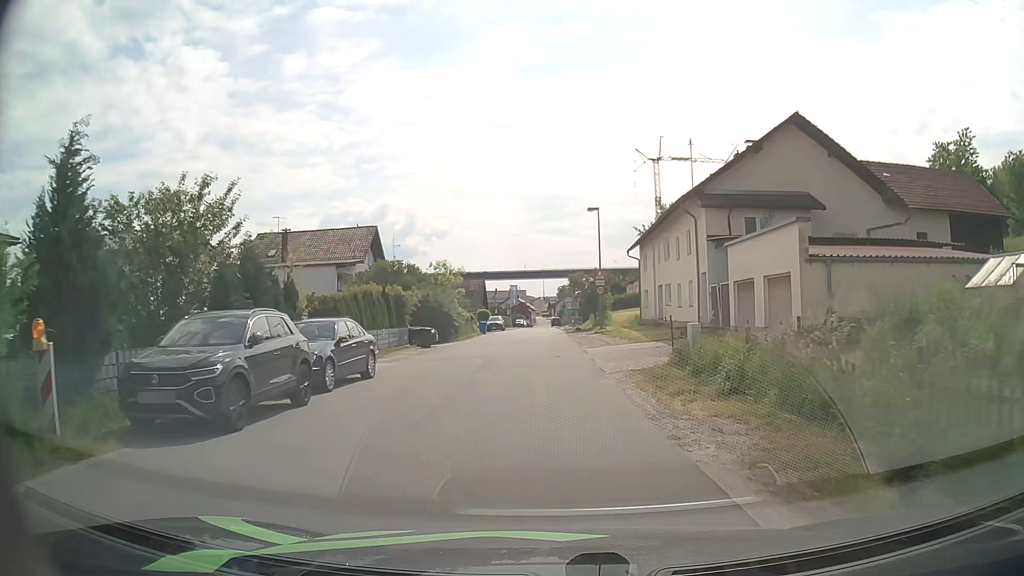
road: unclassified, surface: asphalt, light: Day
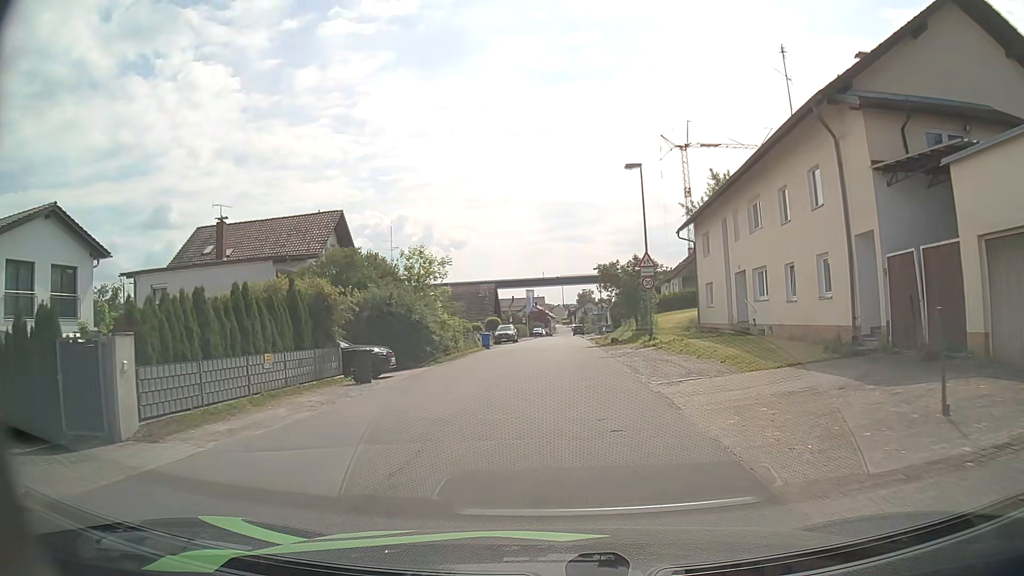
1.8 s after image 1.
(-0.2, +13.9) m; -2°
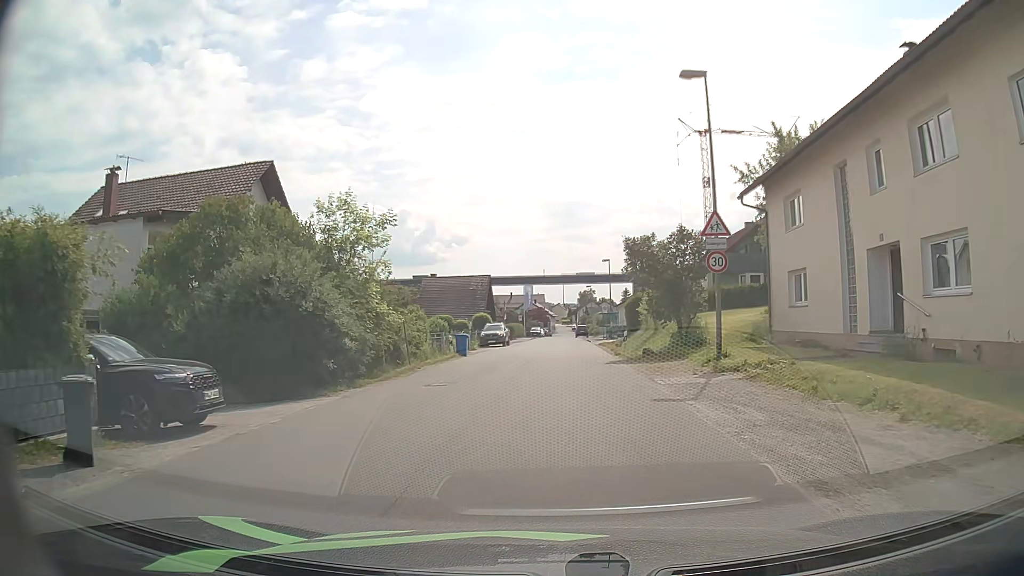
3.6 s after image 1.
(-0.1, +12.0) m; -1°
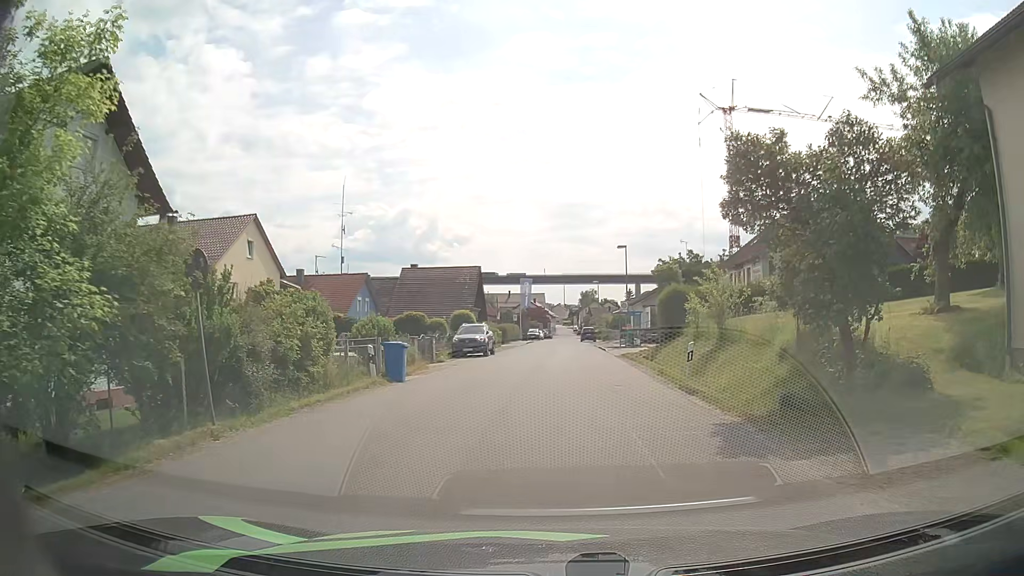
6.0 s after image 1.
(+0.1, +14.2) m; +1°
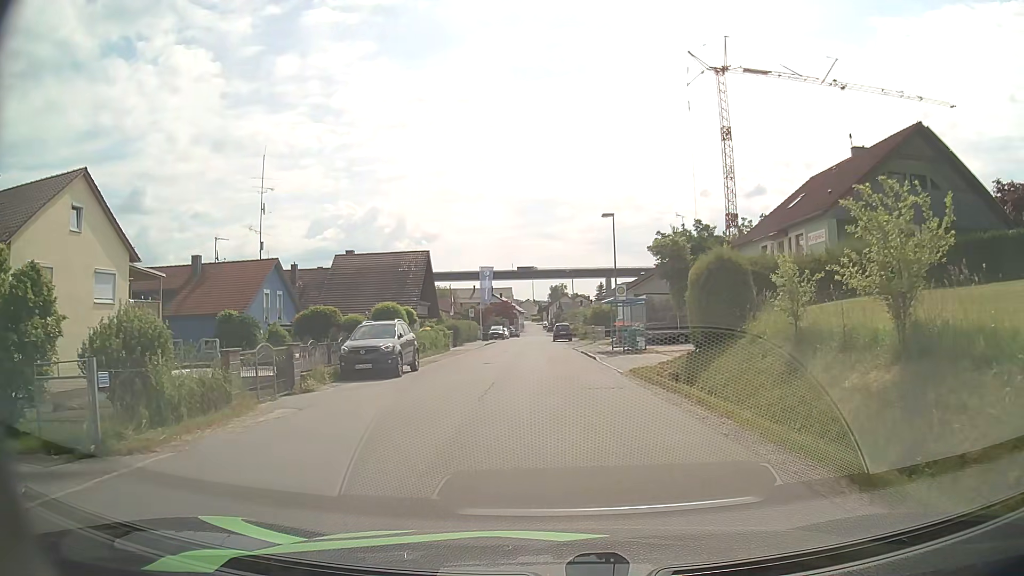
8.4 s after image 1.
(+0.3, +14.4) m; +2°
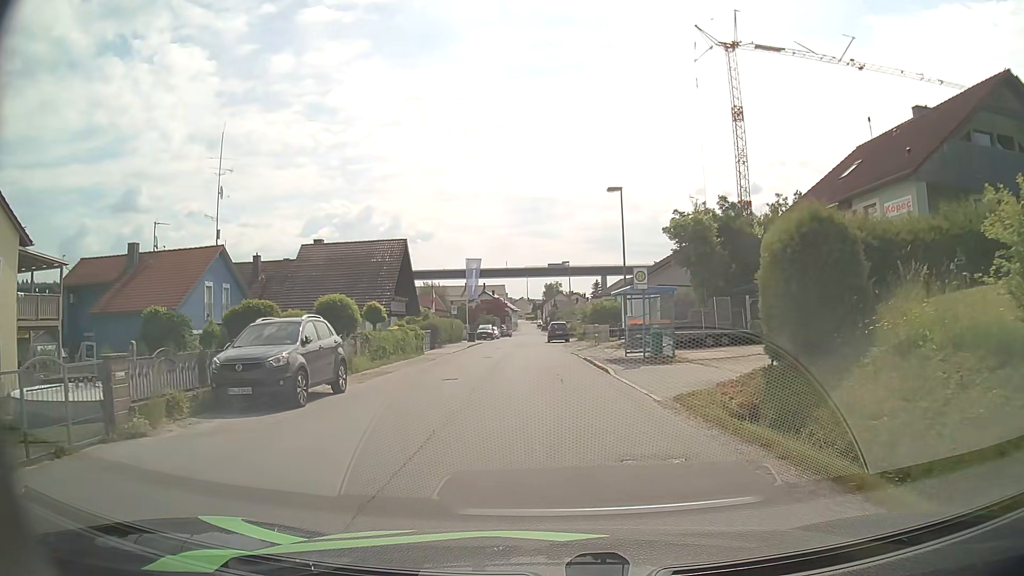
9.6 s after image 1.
(+0.1, +7.8) m; +1°
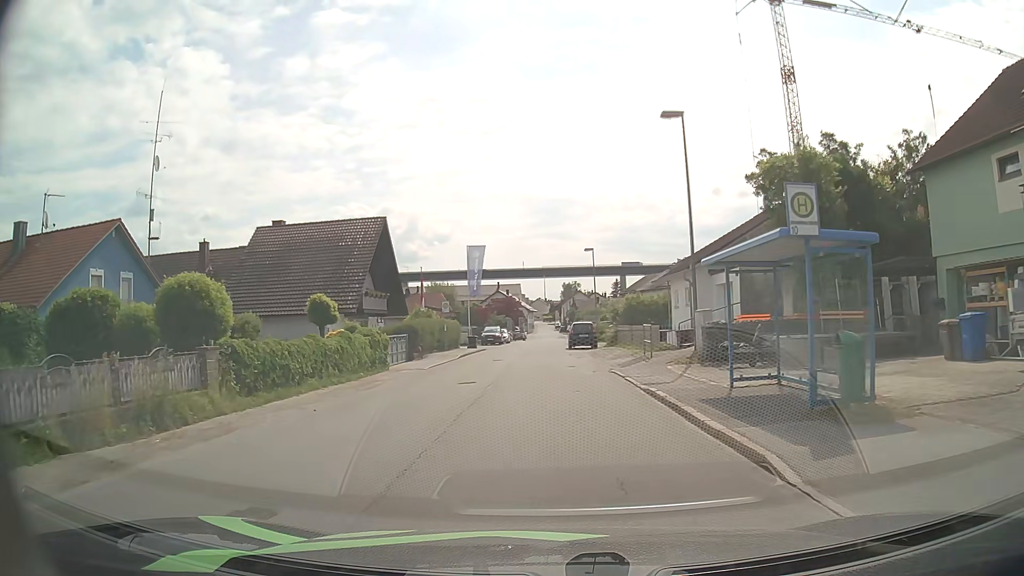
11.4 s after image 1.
(-0.1, +12.7) m; -2°
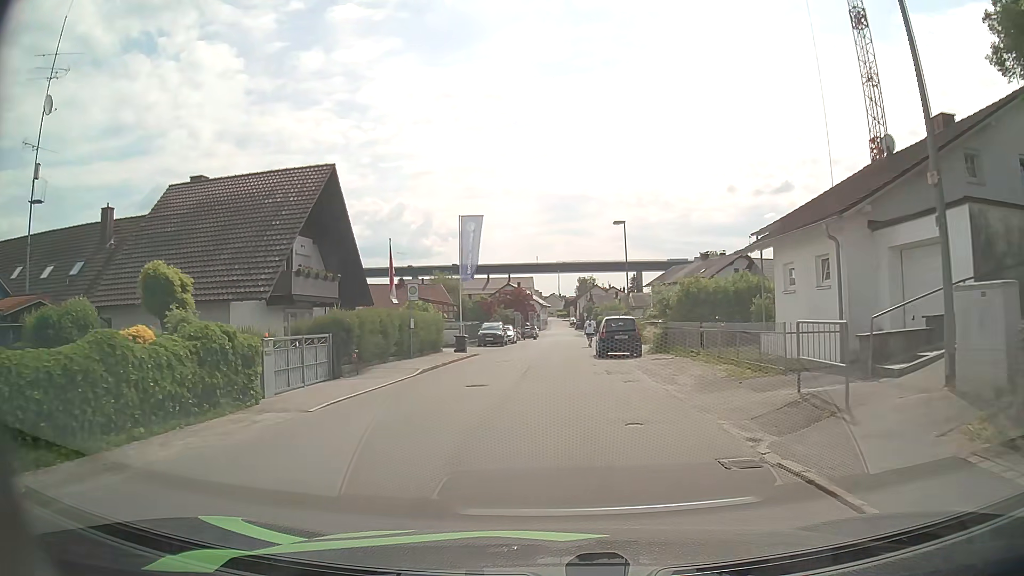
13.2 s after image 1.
(-0.1, +13.6) m; -1°
(0, +10) (0, +20) (-1, +30) (0, +40) (0, +50) (+2, +60) (+2, +70) (+3, +80) (+3, +90) (+3, +100) m
